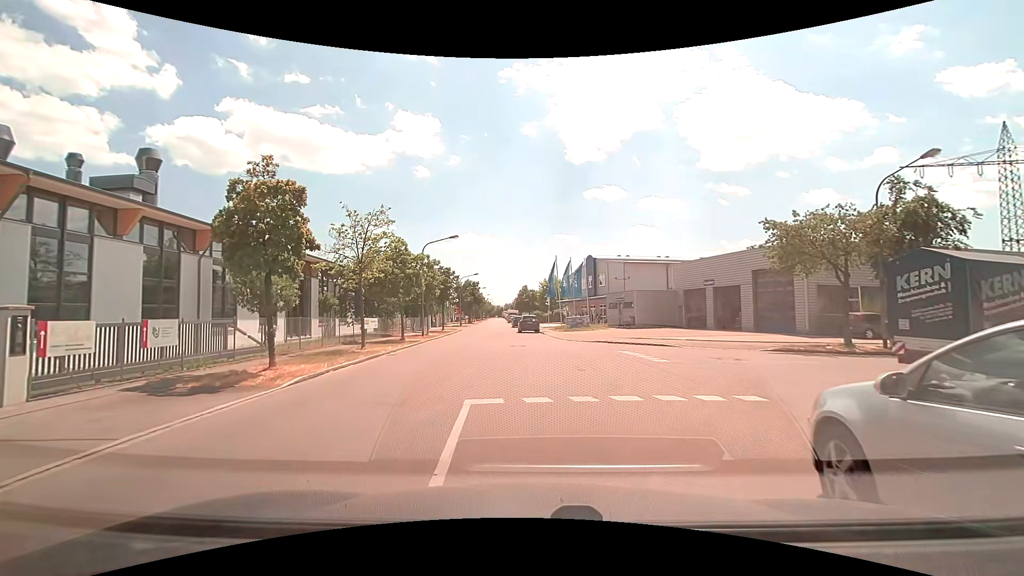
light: Day
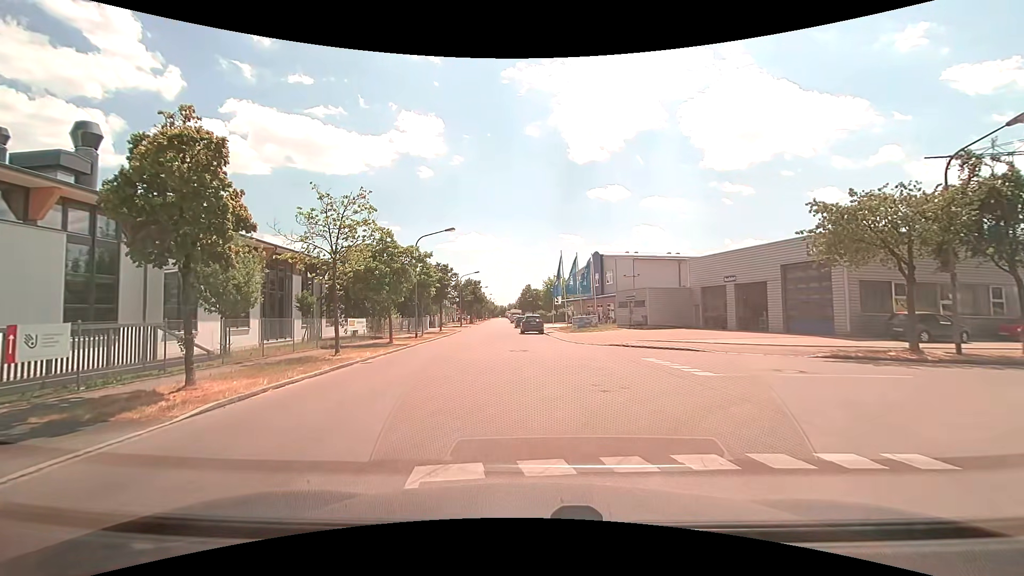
(0.0, +3.6) m; 0°
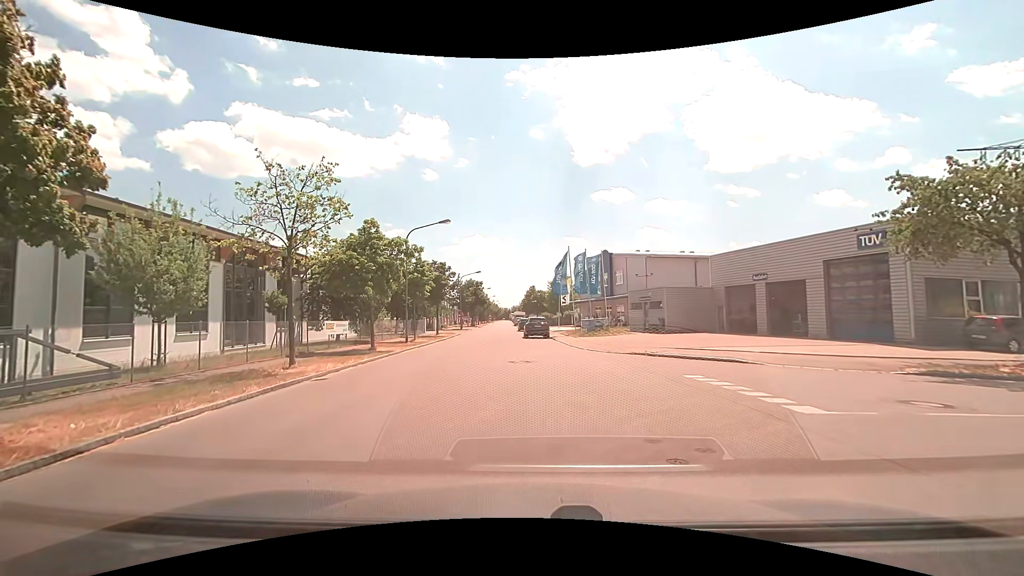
(-0.1, +4.3) m; -1°
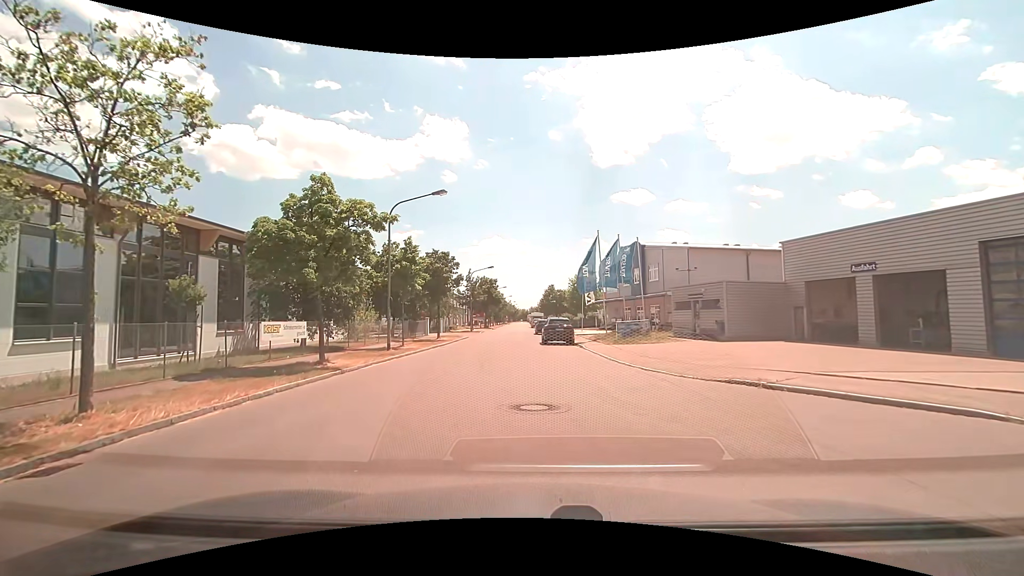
(-0.2, +8.5) m; -2°
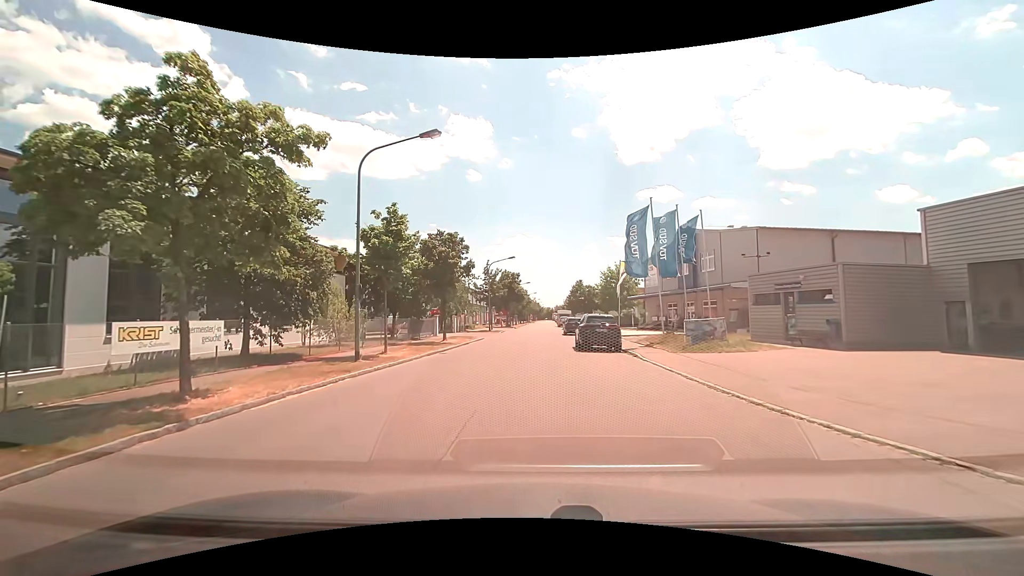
(-0.3, +8.7) m; -3°
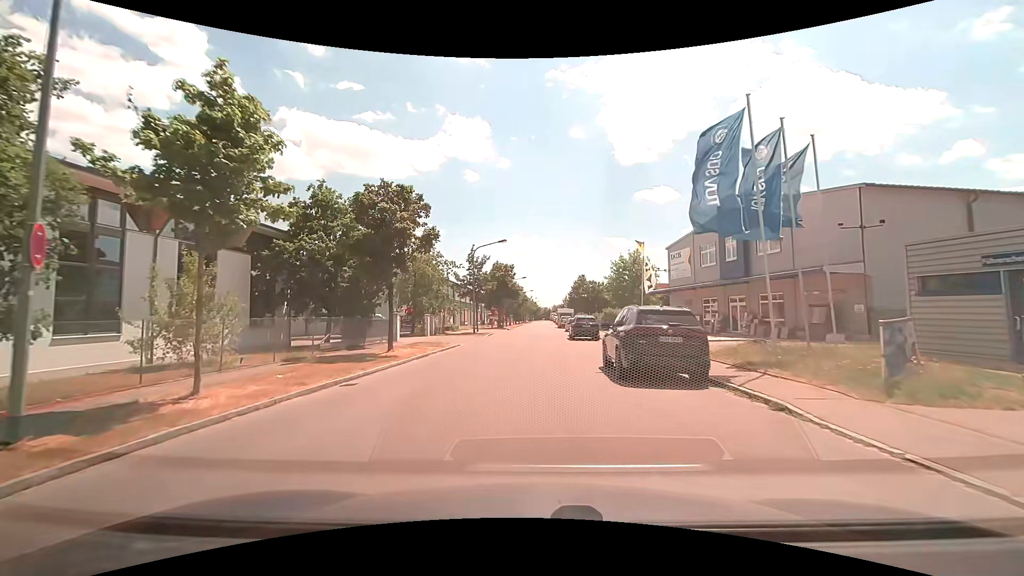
(+0.1, +12.3) m; +1°
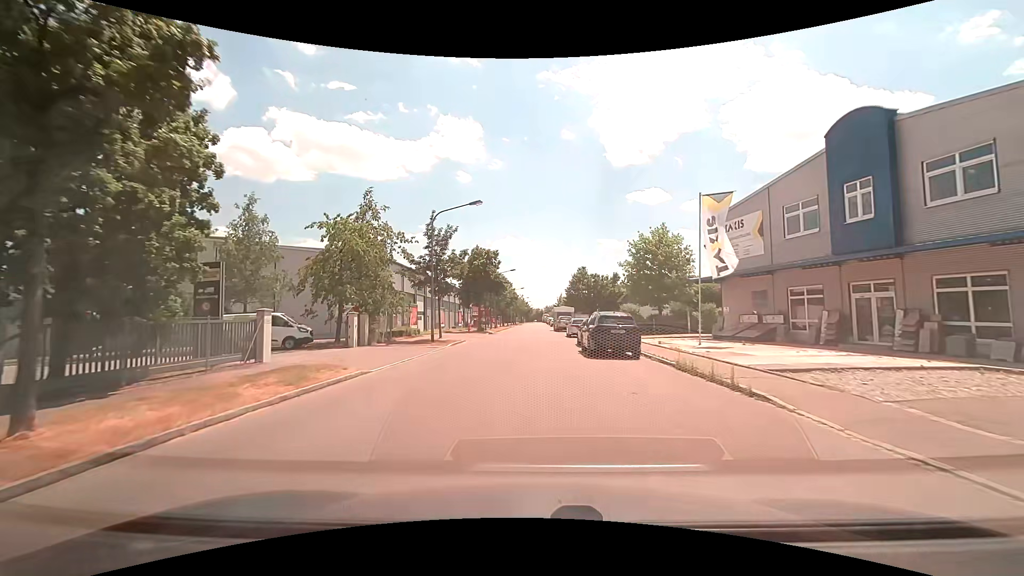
(+0.1, +15.5) m; +1°
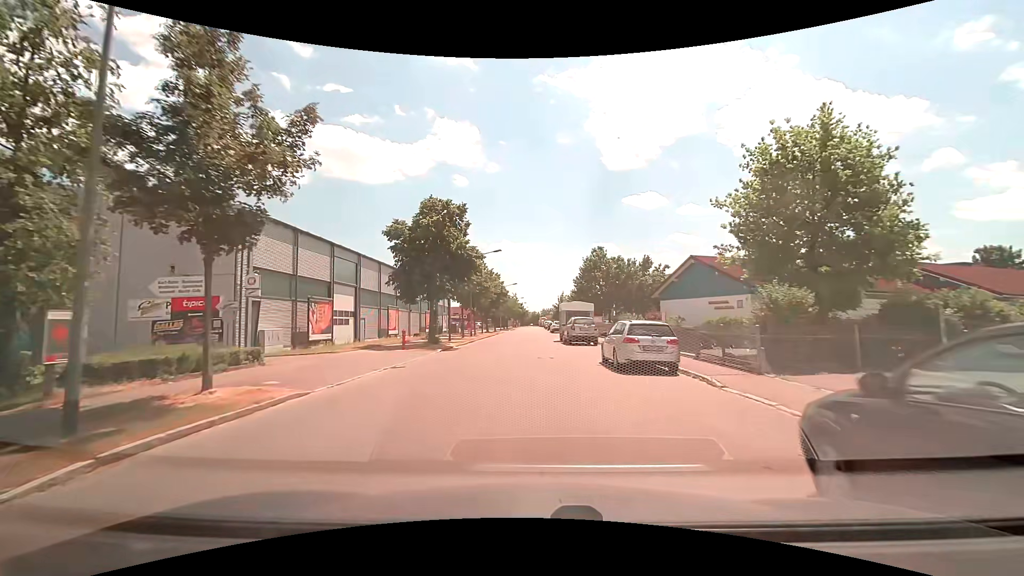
(+0.1, +23.4) m; 0°
(0, +10) (0, +20) (0, +30) (0, +40) (0, +50) (0, +60) (0, +70) (0, +80) (0, +90) (0, +100) m
